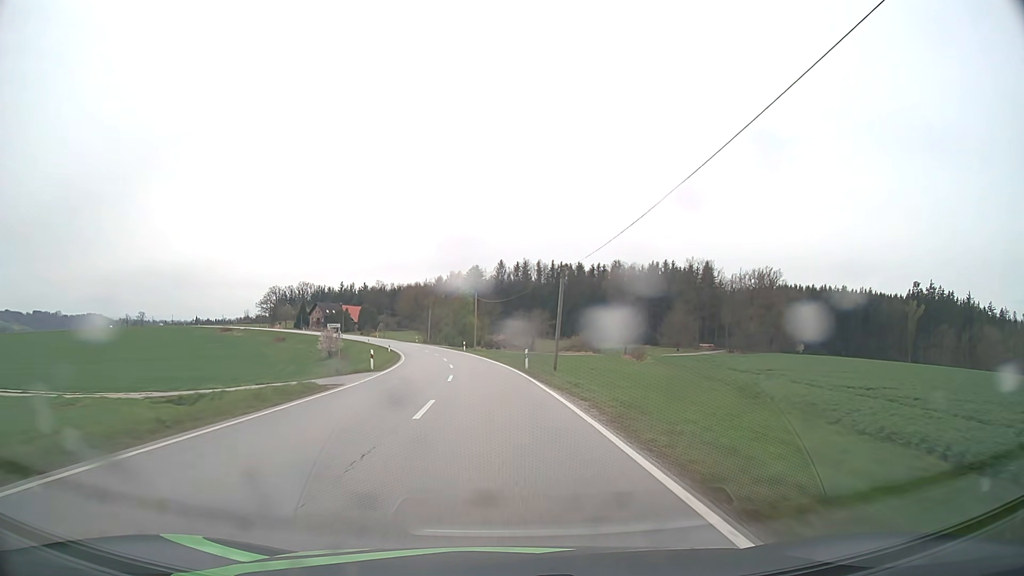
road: secondary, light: Day
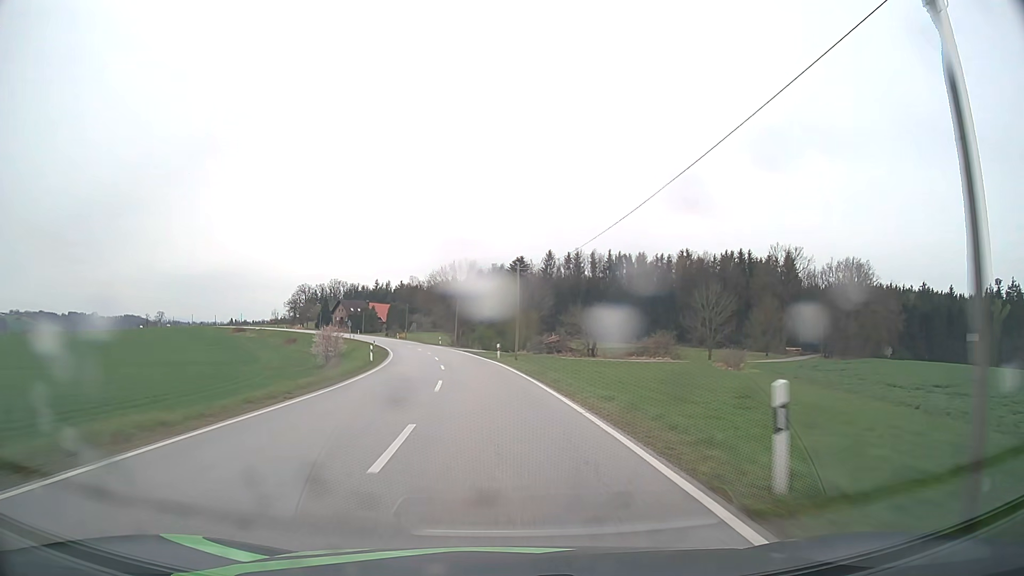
(-1.0, +29.3) m; -4°
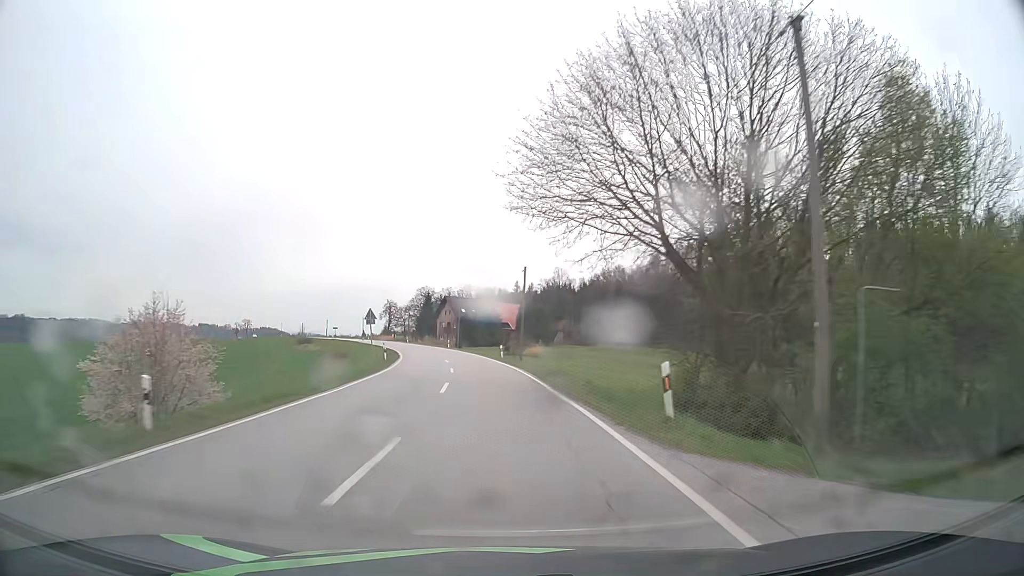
(-8.3, +73.0) m; -13°
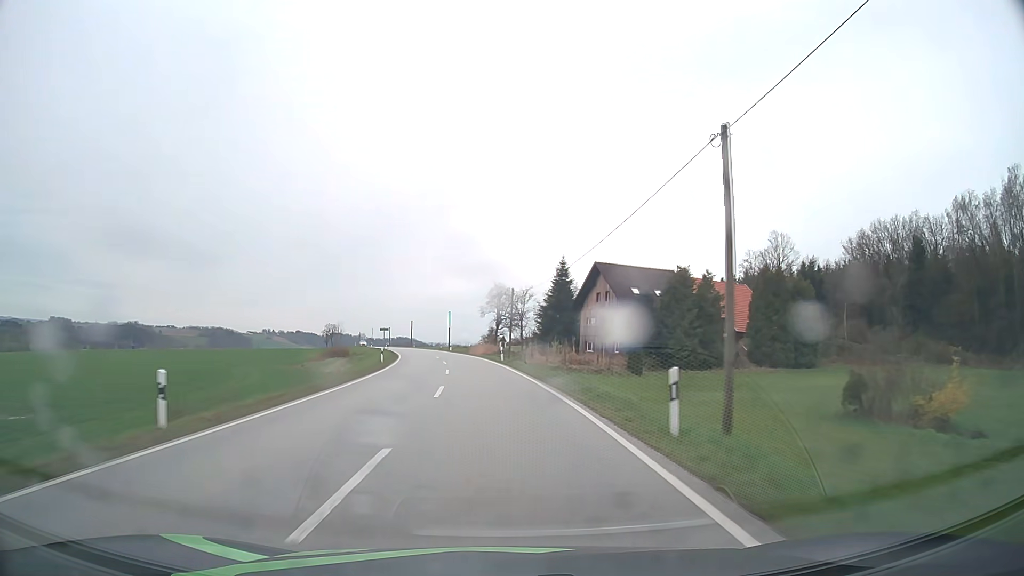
(-7.3, +73.2) m; -12°
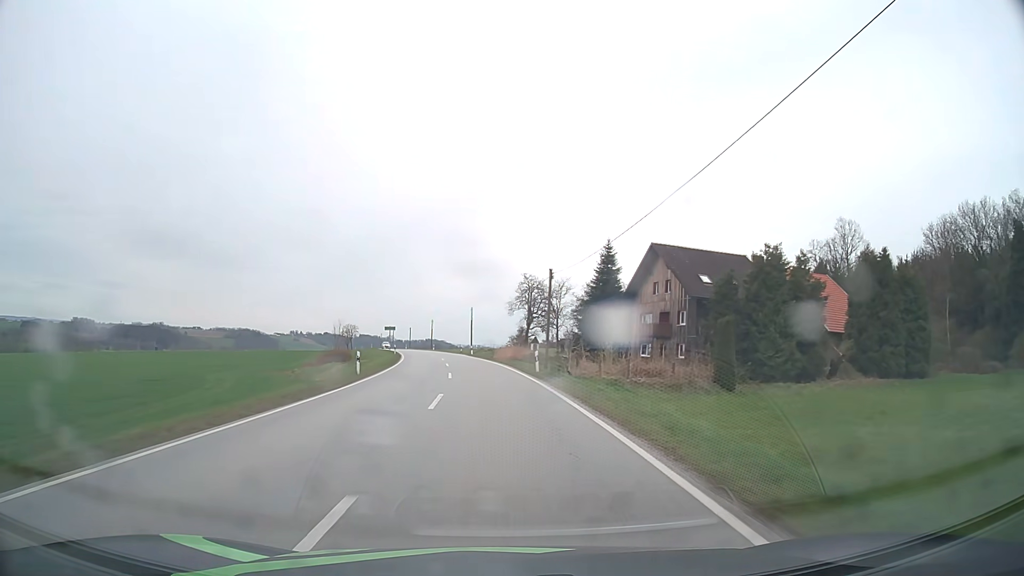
(-0.3, +14.7) m; -2°
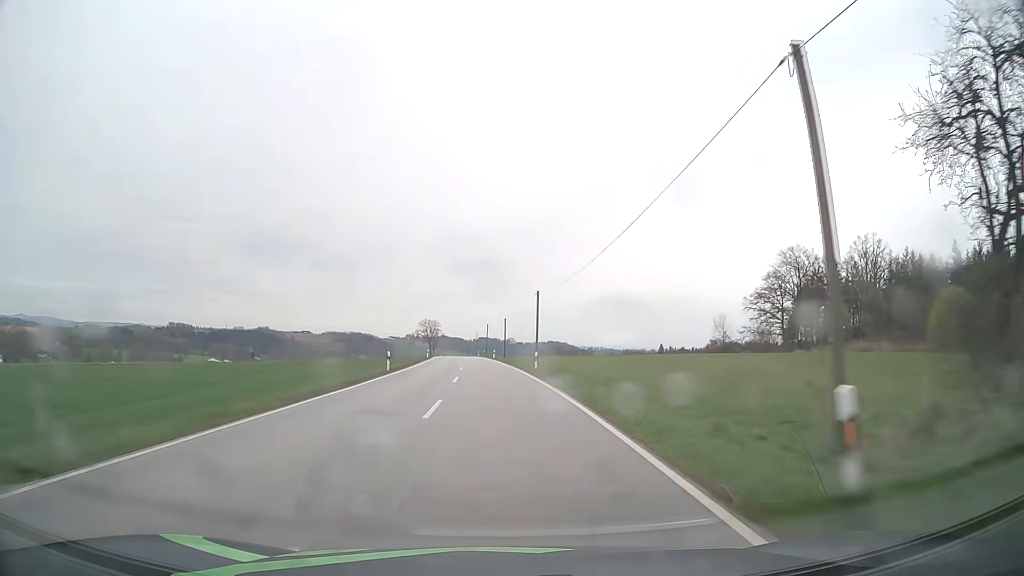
(-6.9, +73.4) m; -10°
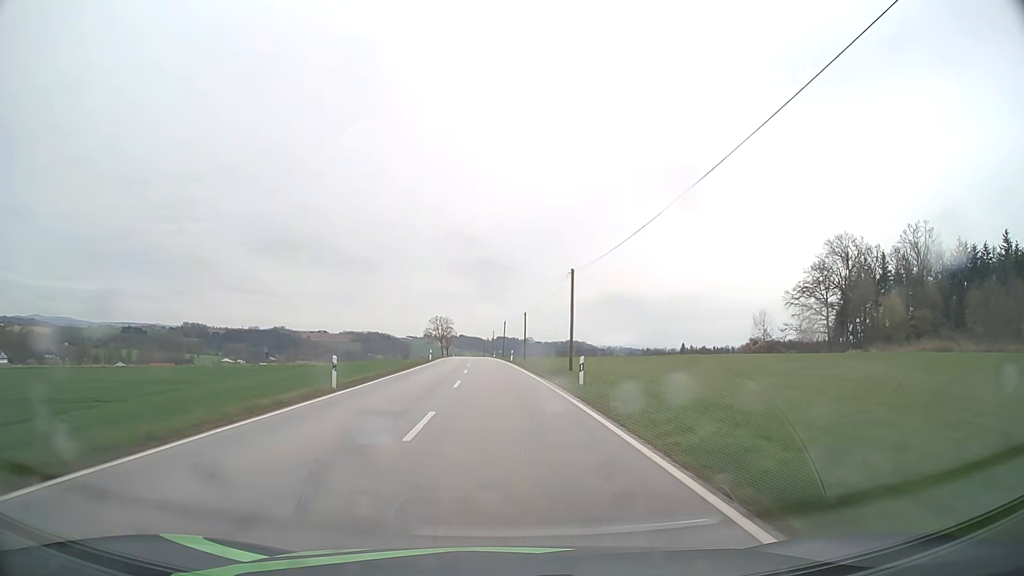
(-0.2, +14.8) m; -1°
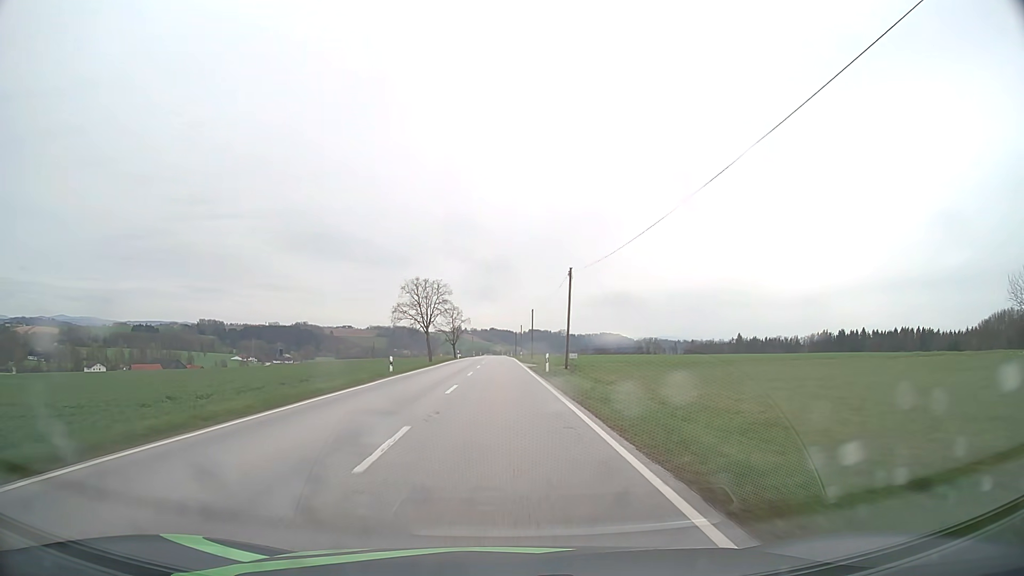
(-2.4, +74.6) m; -3°
(0, +10) (0, +20) (0, +30) (0, +40) (0, +50) (-1, +60) (-1, +70) (-1, +80) (-1, +90) (-1, +100) m
